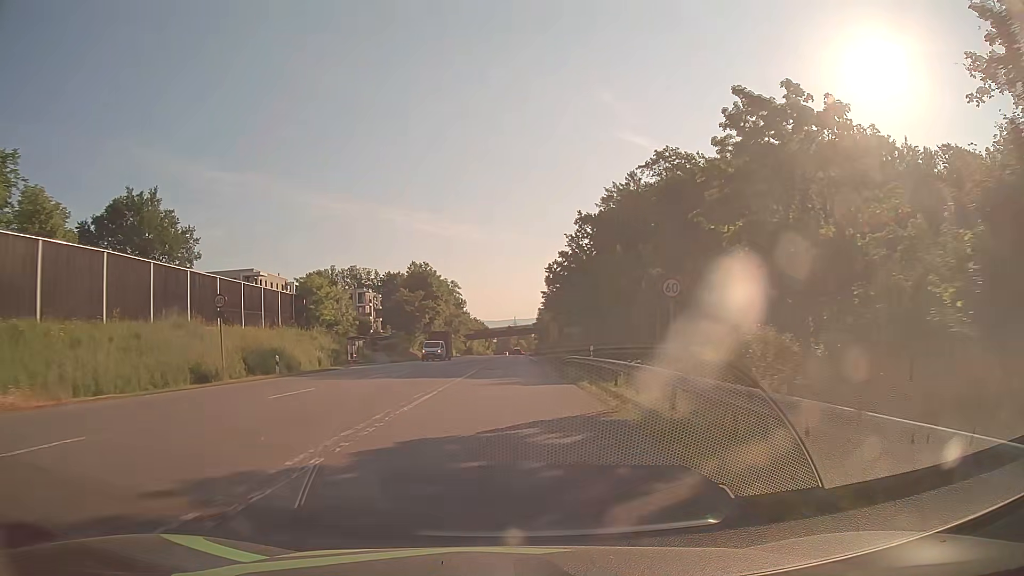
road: secondary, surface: asphalt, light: Day
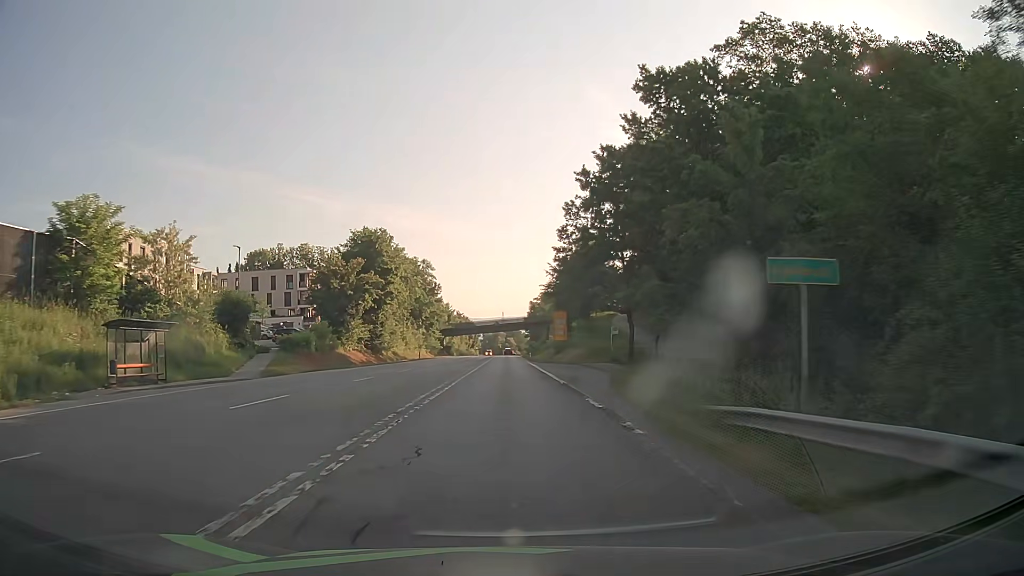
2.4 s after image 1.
(+0.2, +36.9) m; +1°
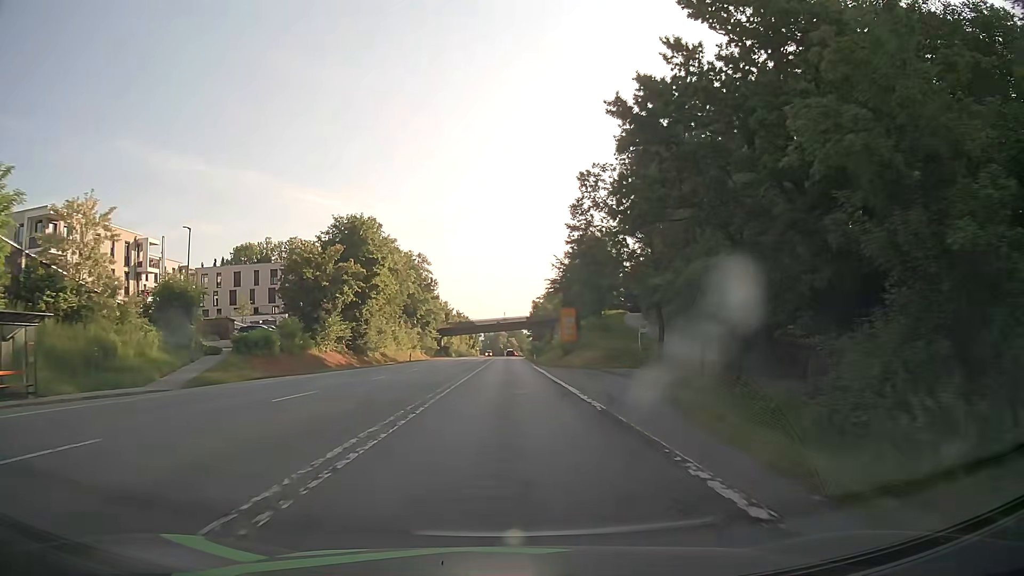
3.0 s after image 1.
(0.0, +9.2) m; 0°
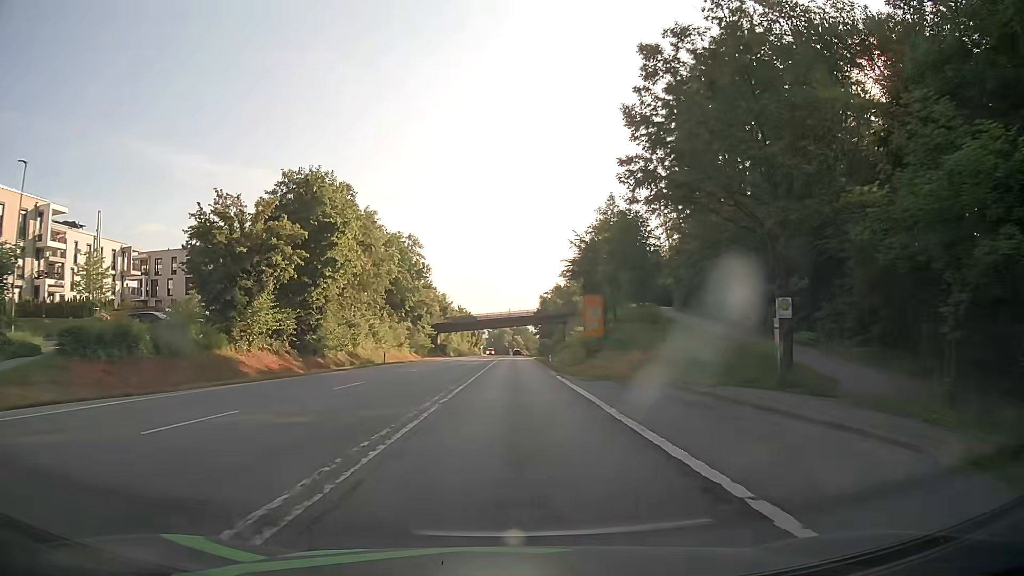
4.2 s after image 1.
(-0.1, +18.4) m; 0°
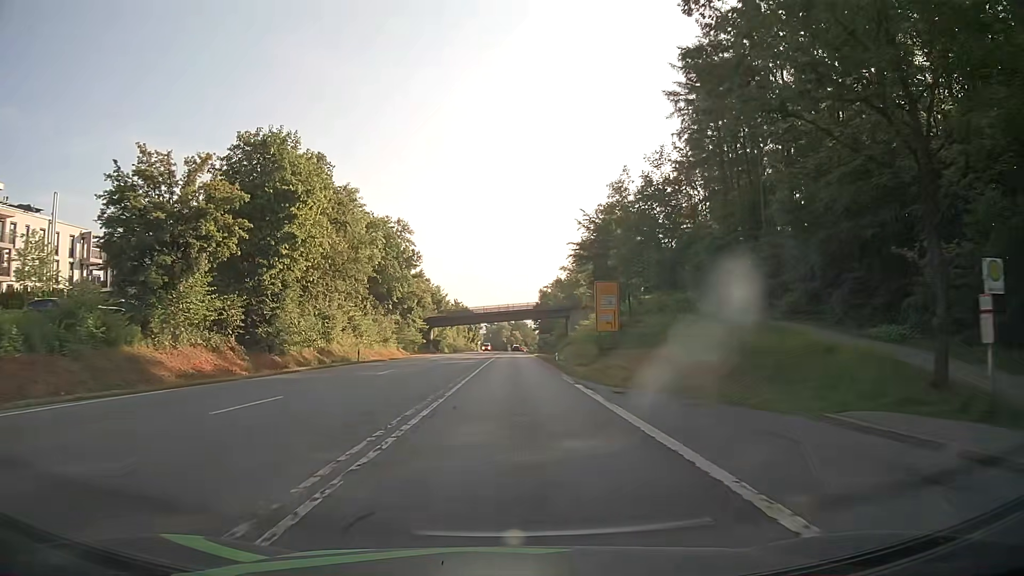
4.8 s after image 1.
(0.0, +9.2) m; 0°
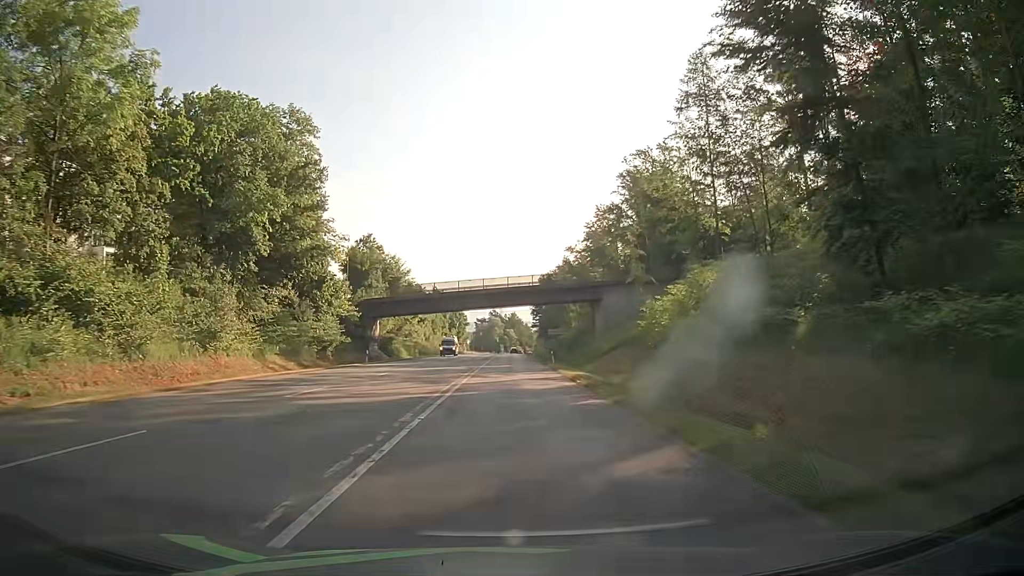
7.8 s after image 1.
(+0.3, +45.8) m; +1°
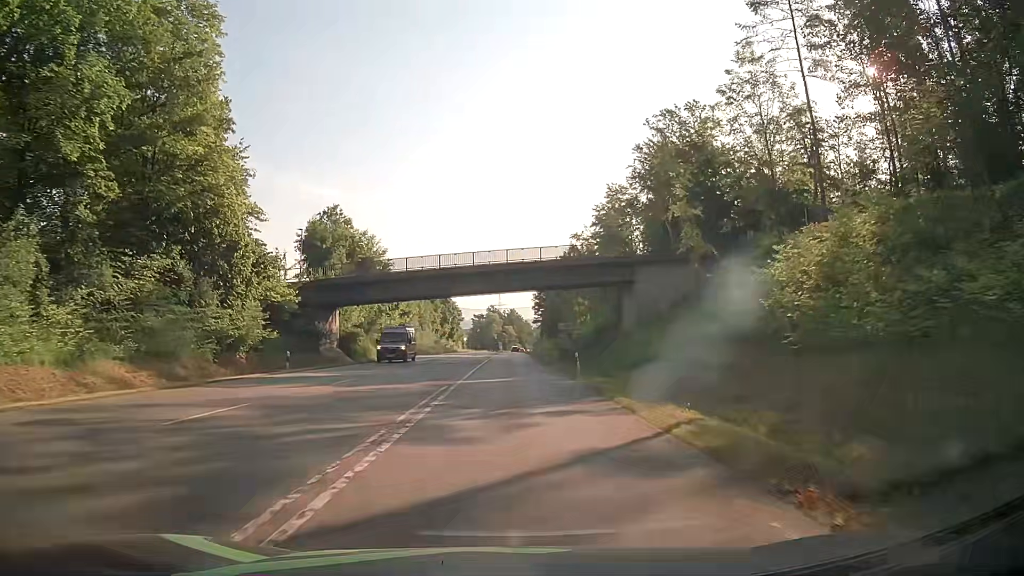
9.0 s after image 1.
(-0.1, +18.3) m; 0°
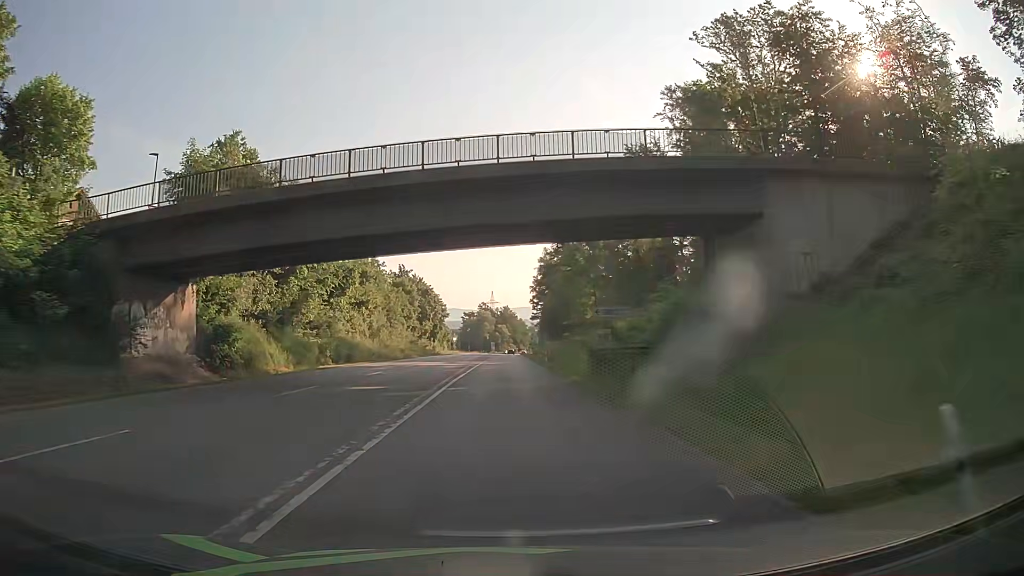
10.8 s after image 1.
(+0.1, +27.6) m; +1°
(0, +10) (0, +20) (0, +30) (0, +40) (0, +50) (0, +60) (0, +70) (0, +80) (0, +90) (0, +100) m
